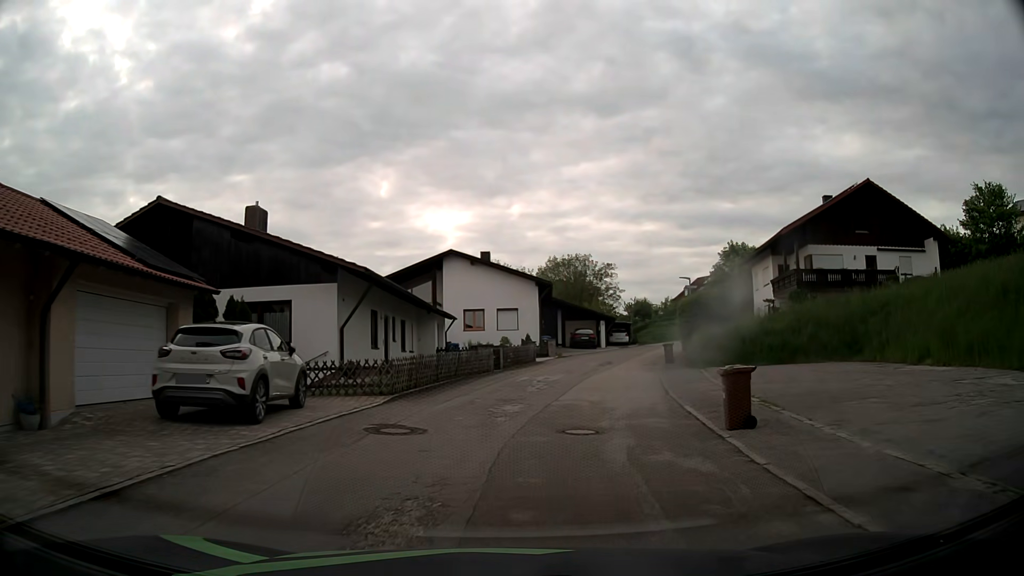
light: Day
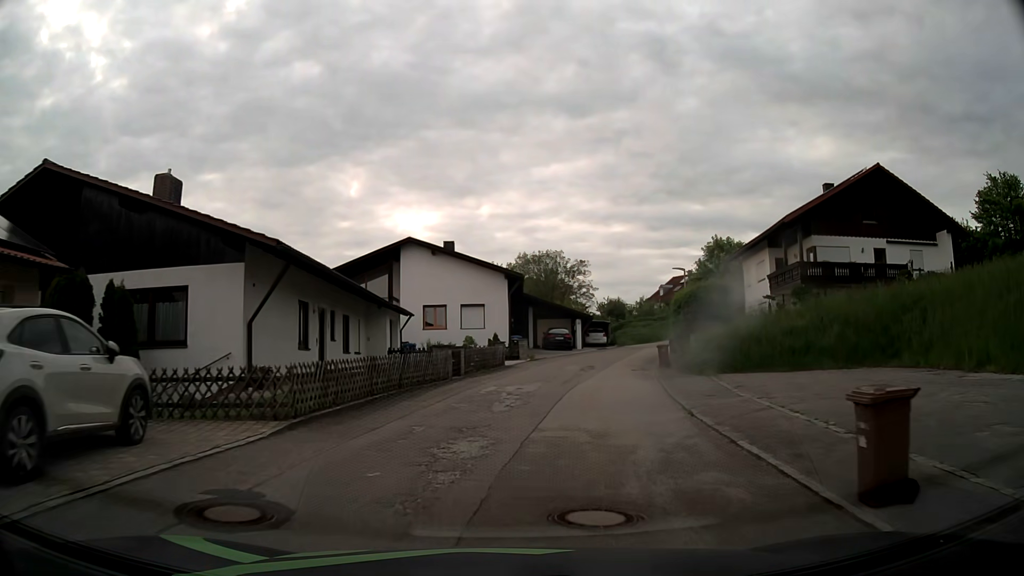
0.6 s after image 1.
(+0.1, +5.1) m; +3°
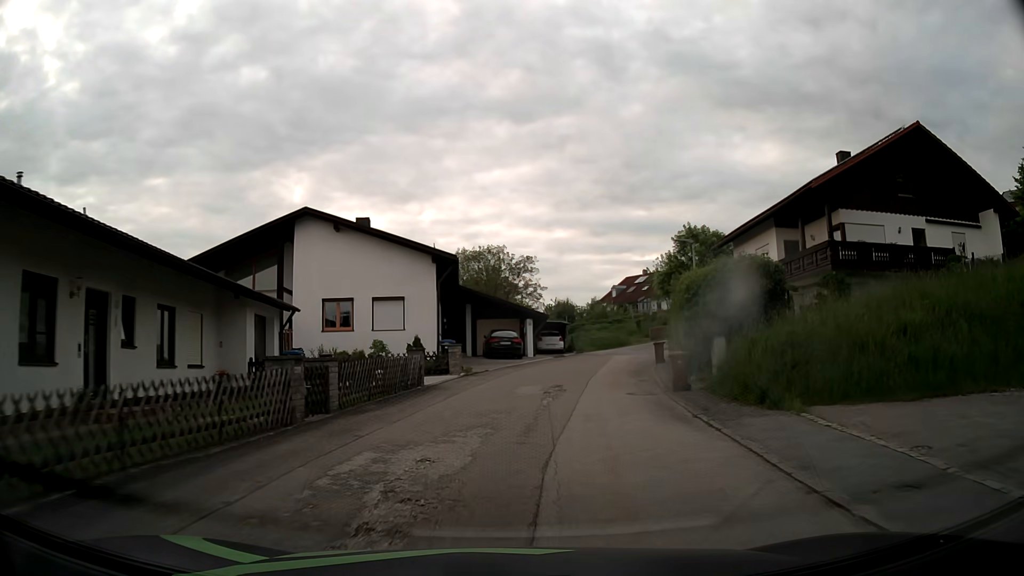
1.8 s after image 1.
(+0.4, +10.1) m; +5°
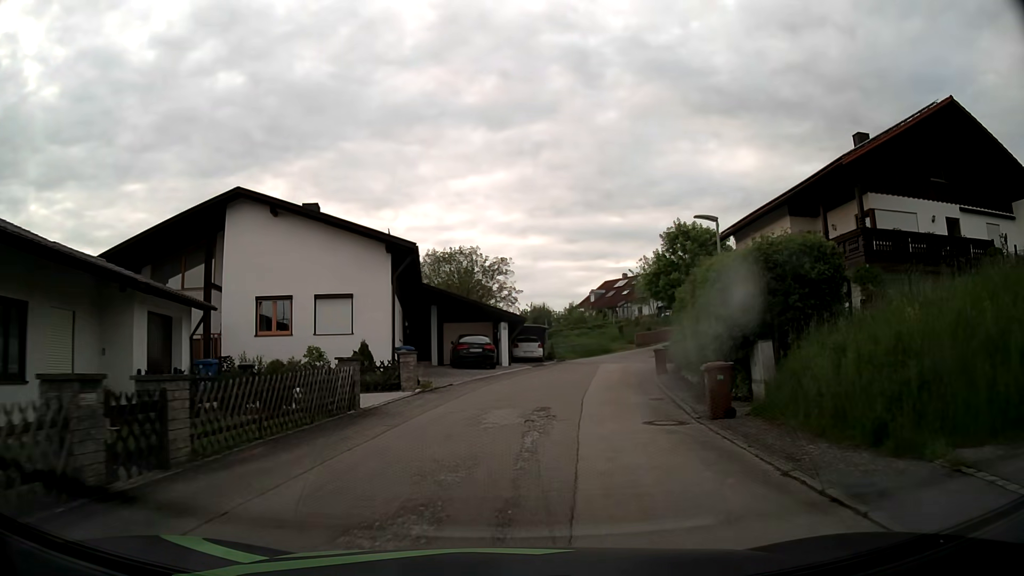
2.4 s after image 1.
(+0.1, +5.0) m; +2°
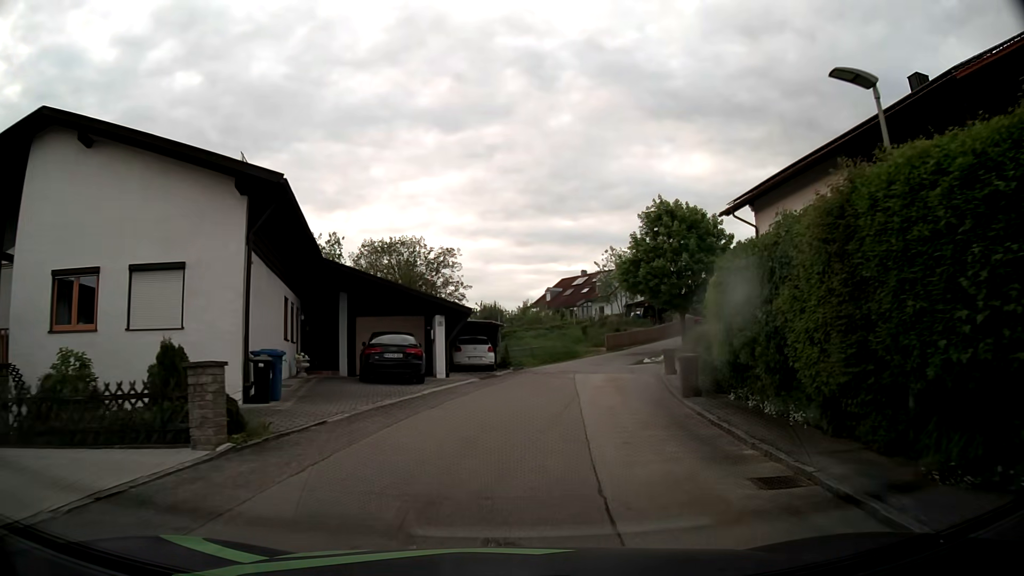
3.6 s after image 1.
(+0.4, +9.5) m; +5°
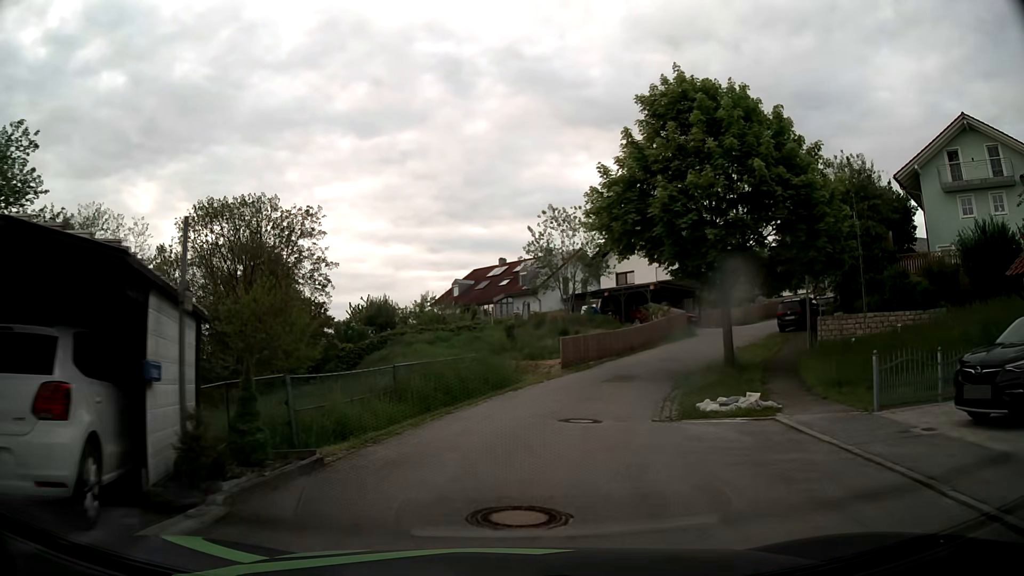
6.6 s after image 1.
(+1.4, +22.7) m; +7°
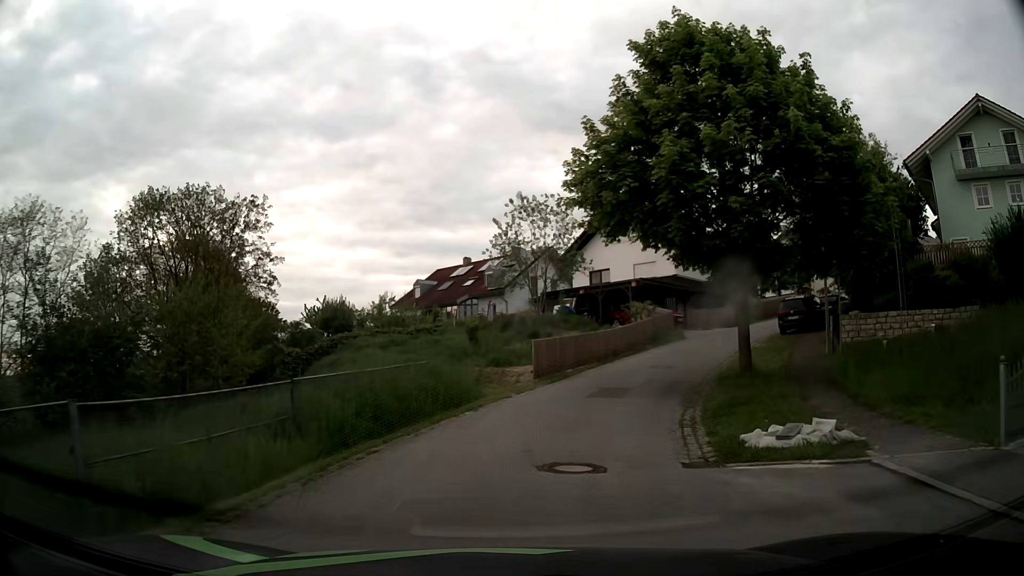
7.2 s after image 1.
(+0.1, +4.5) m; +3°
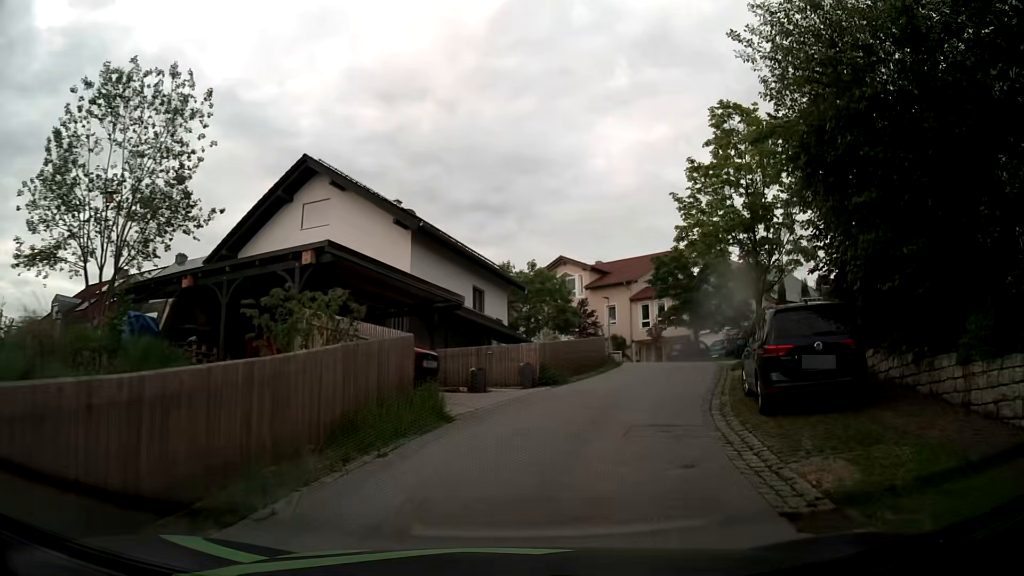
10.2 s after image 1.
(+4.2, +21.8) m; +24°
(+1, +10) (+4, +19) (+7, +29) (+7, +39) (+1, +47) (-7, +52) (-16, +57) (-25, +61) (-34, +66) (-43, +71) m
